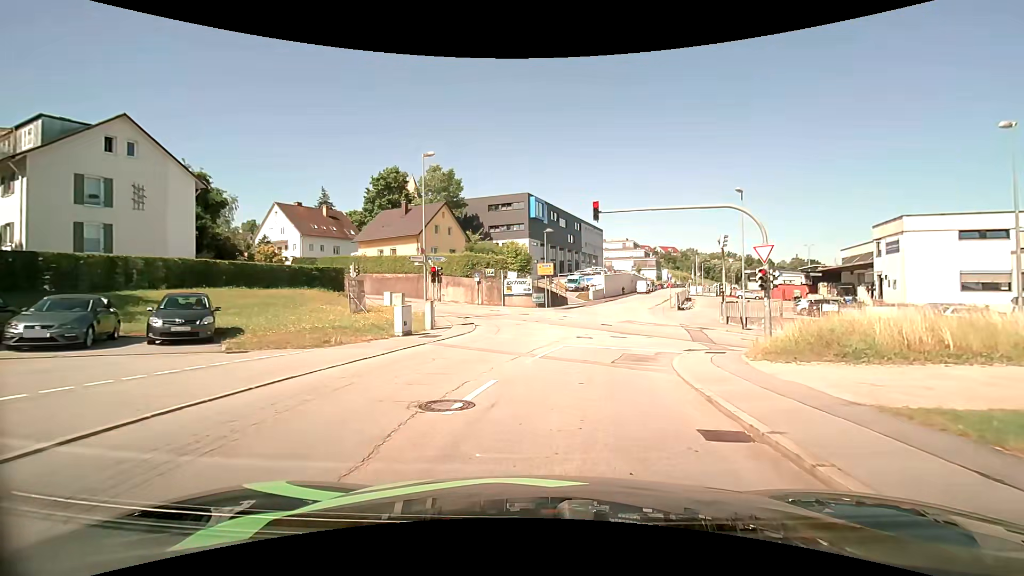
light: Day
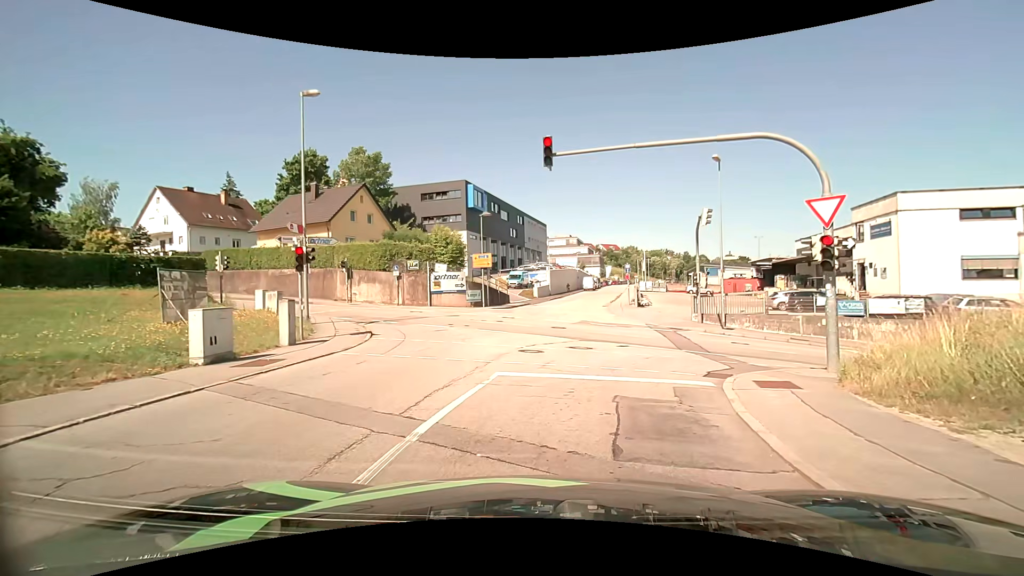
(+0.4, +8.3) m; +6°
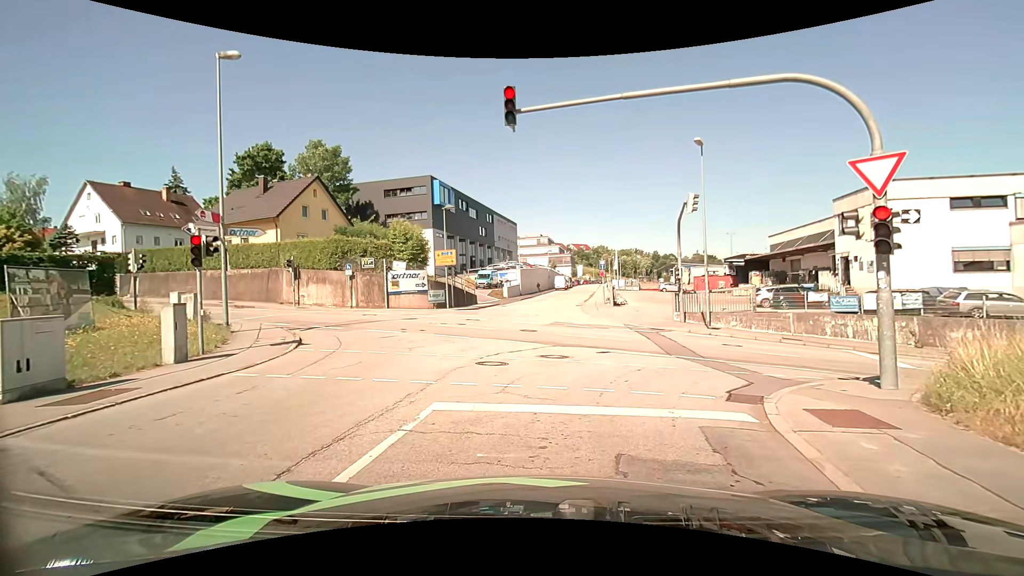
(+0.1, +3.1) m; +4°
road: residential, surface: asphalt
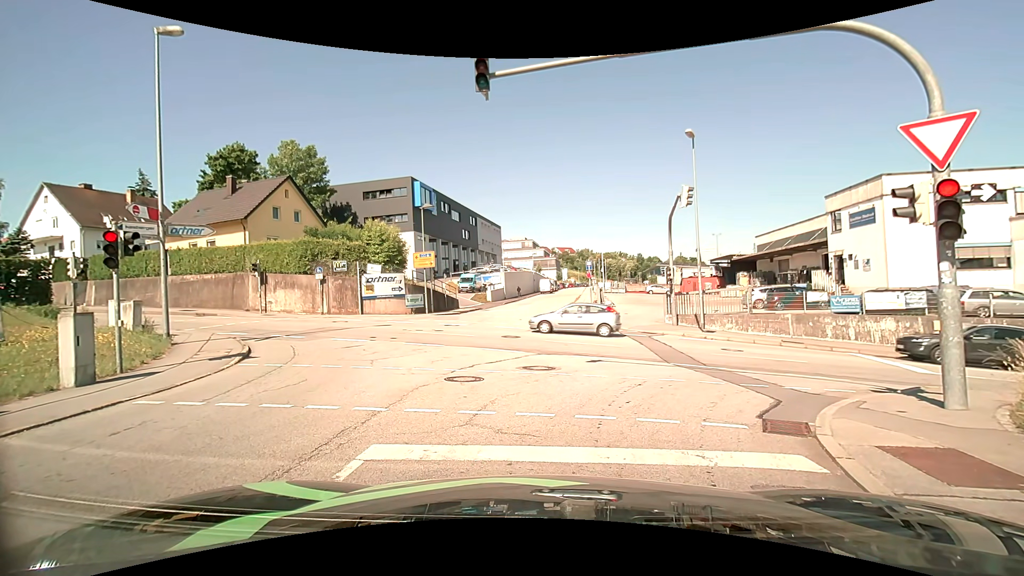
(0.0, +1.9) m; +2°
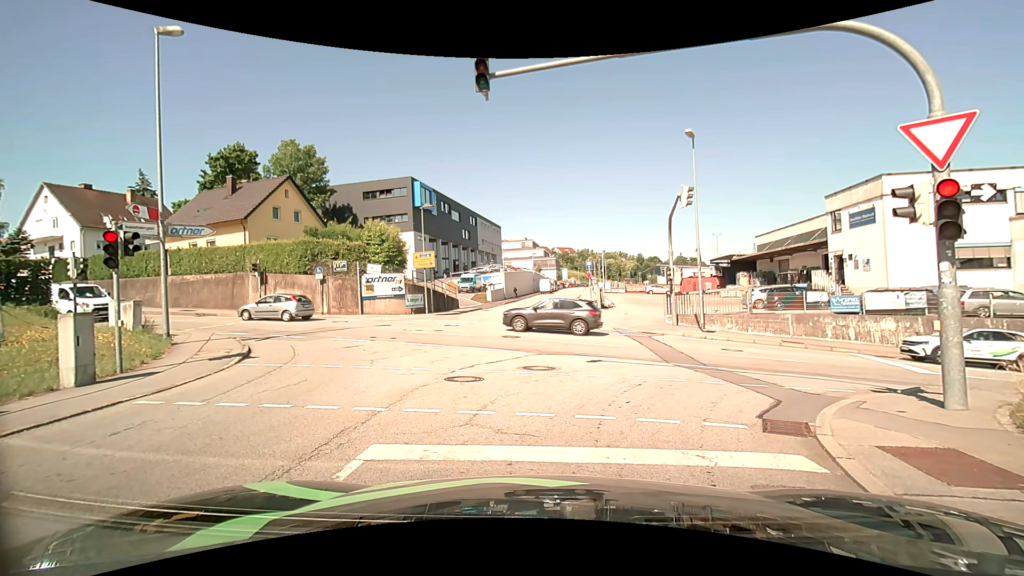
(0.0, 0.0) m; 0°
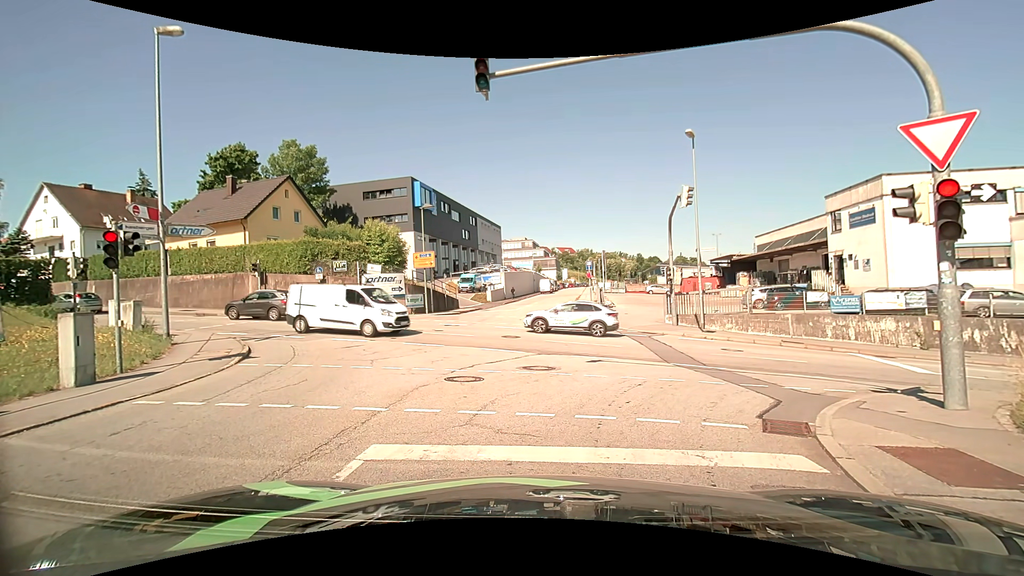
(0.0, 0.0) m; 0°
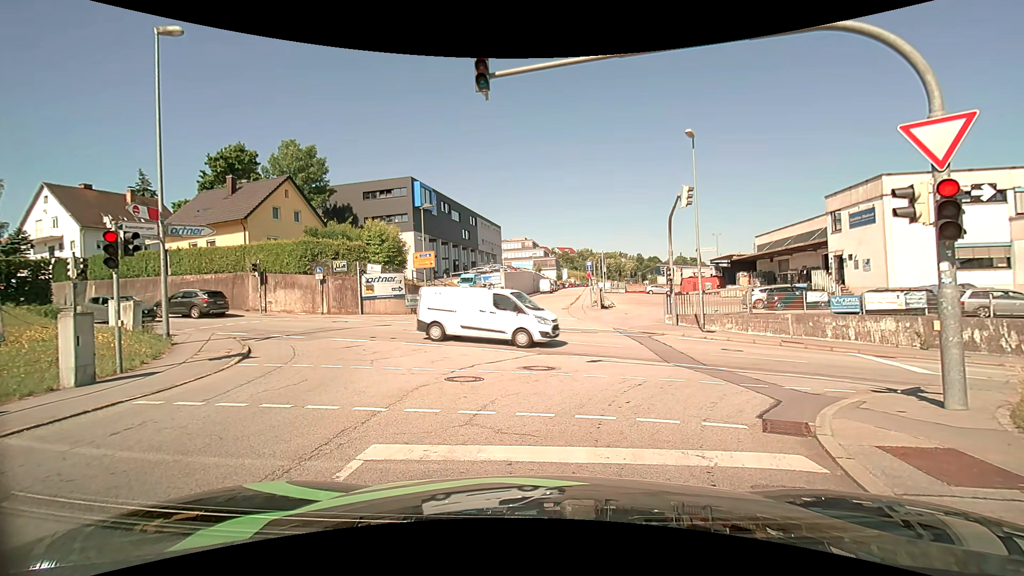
(0.0, 0.0) m; 0°
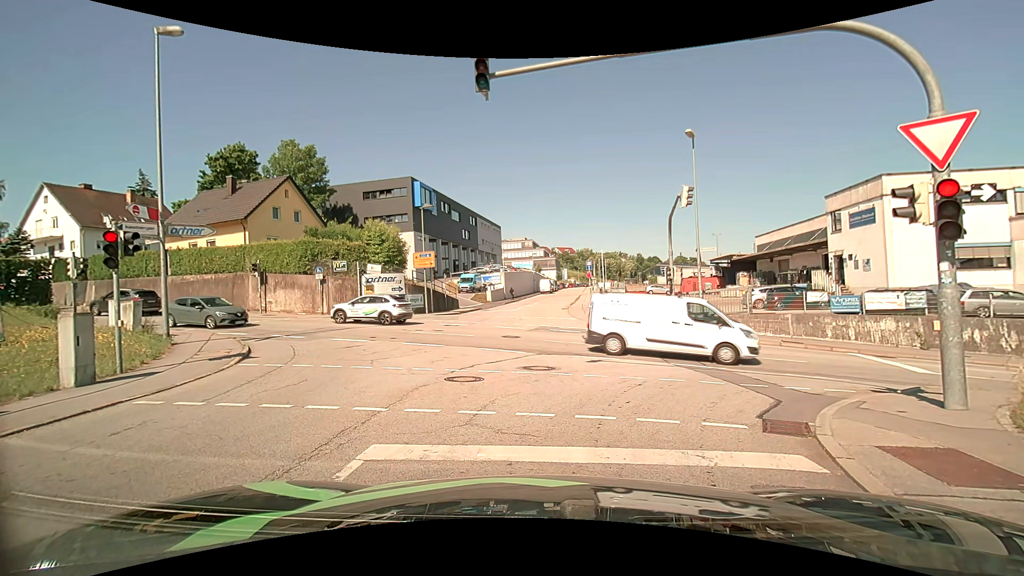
(0.0, 0.0) m; 0°
